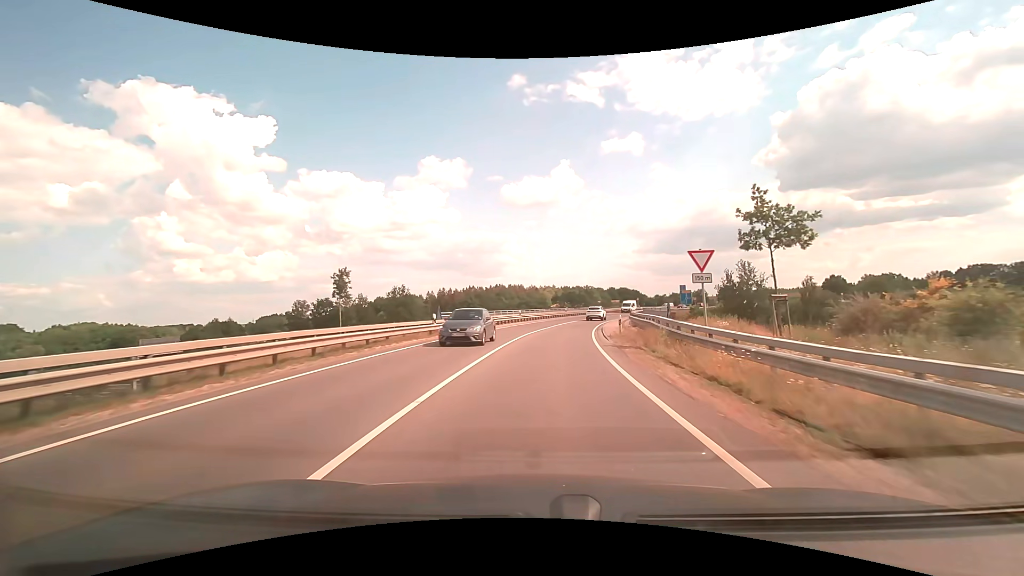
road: primary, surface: asphalt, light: Day
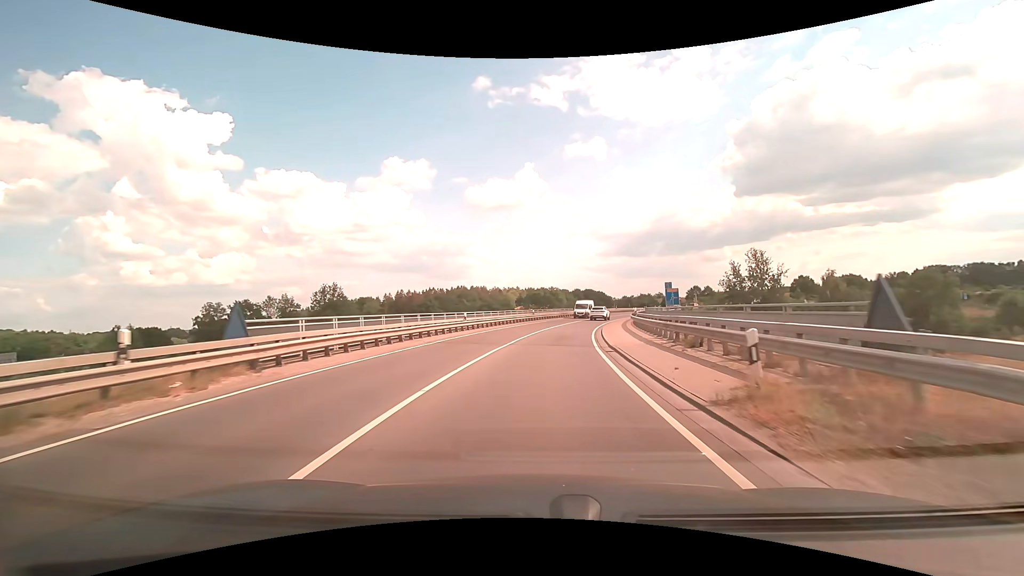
(+0.7, +18.2) m; +4°
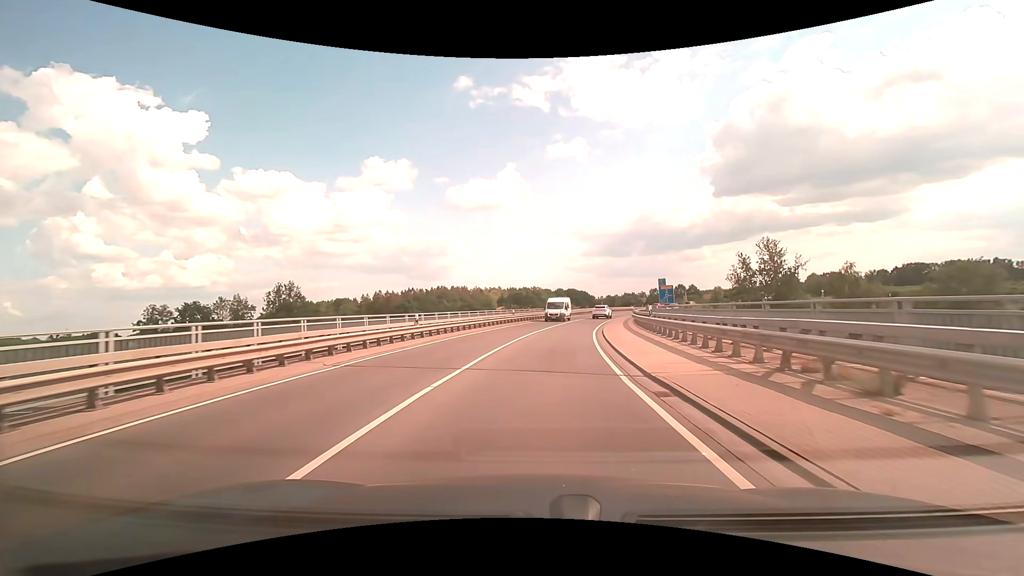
(+0.2, +8.9) m; +2°
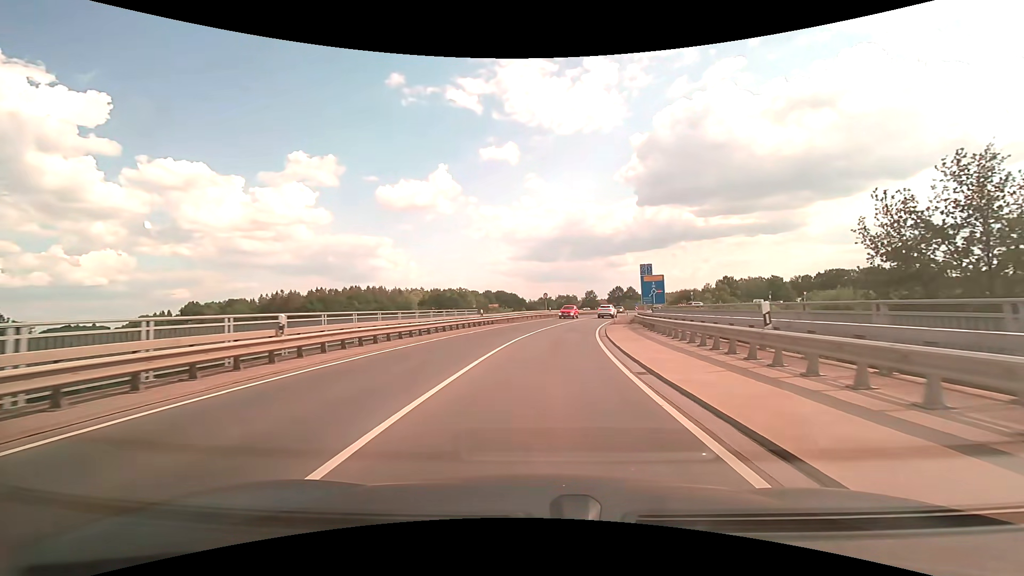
(+2.4, +34.3) m; +8°
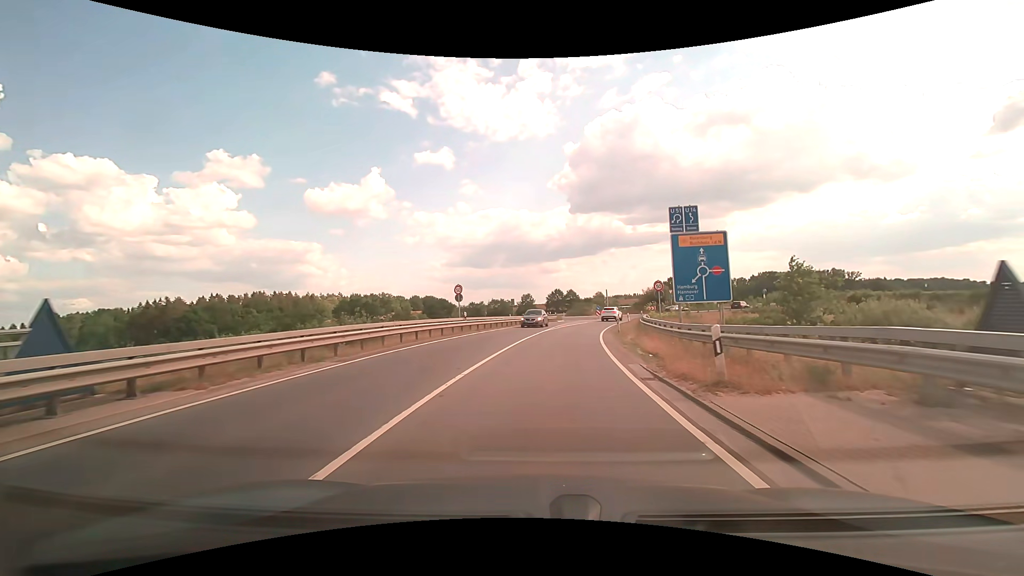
(+2.1, +30.9) m; +8°
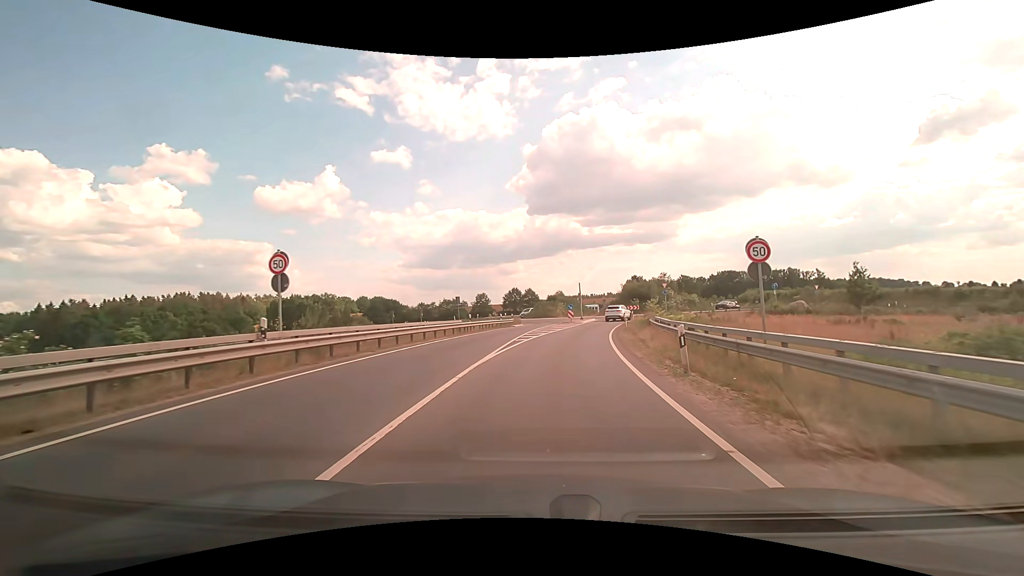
(+0.8, +19.6) m; +5°
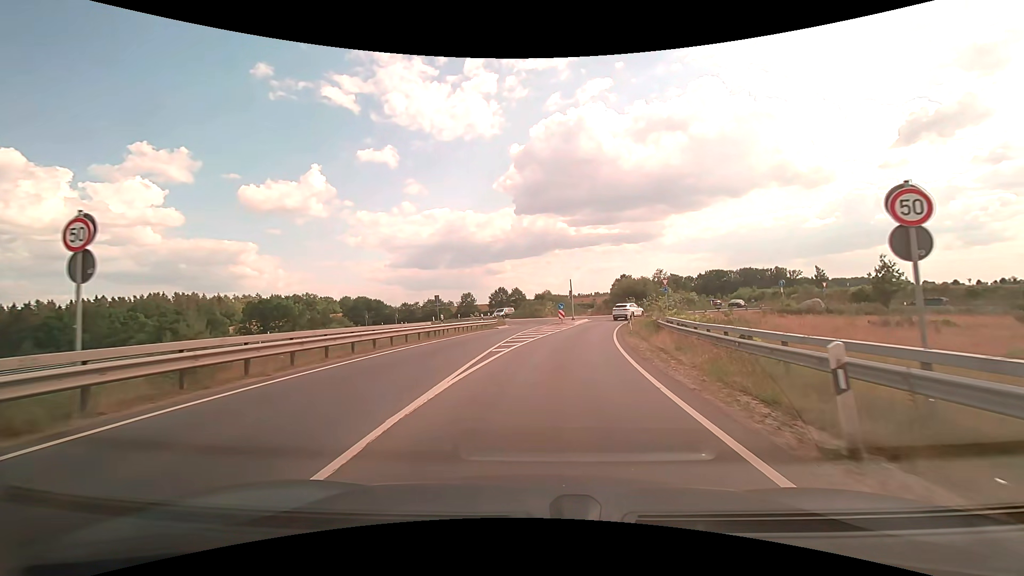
(+0.1, +5.9) m; +2°
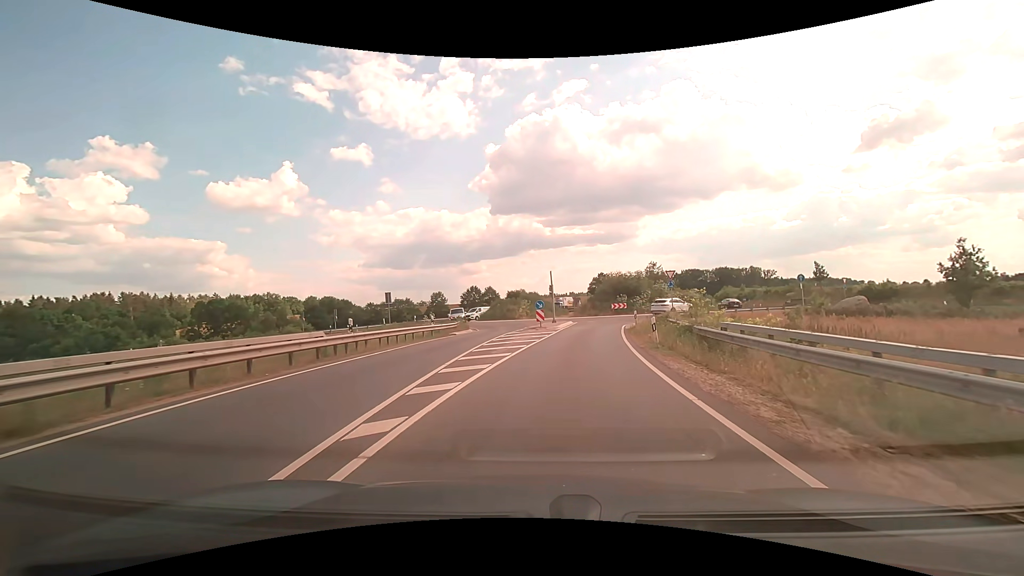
(+0.3, +10.9) m; +3°
(0, +10) (+1, +20) (+3, +30) (+5, +39) (+12, +47) (+19, +53) (+25, +61) (+27, +71) (+23, +80) (+20, +90) m
